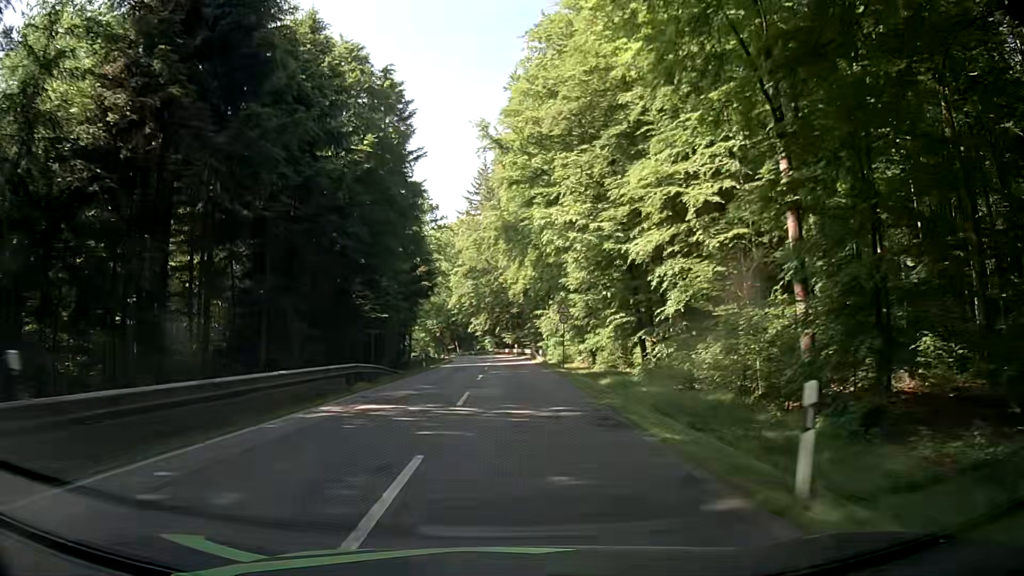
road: secondary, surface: asphalt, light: Day
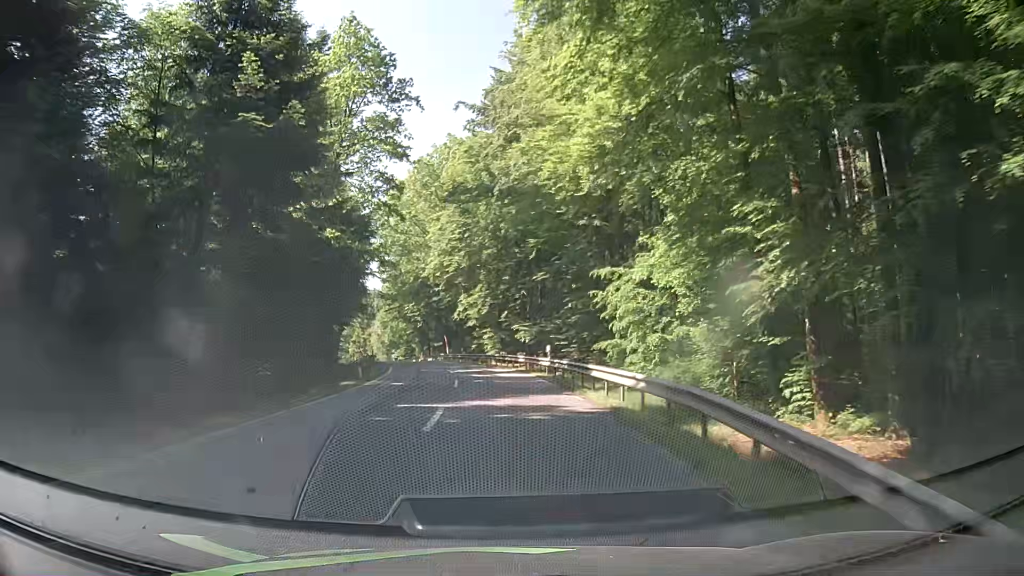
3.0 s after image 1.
(-0.7, +49.0) m; -2°
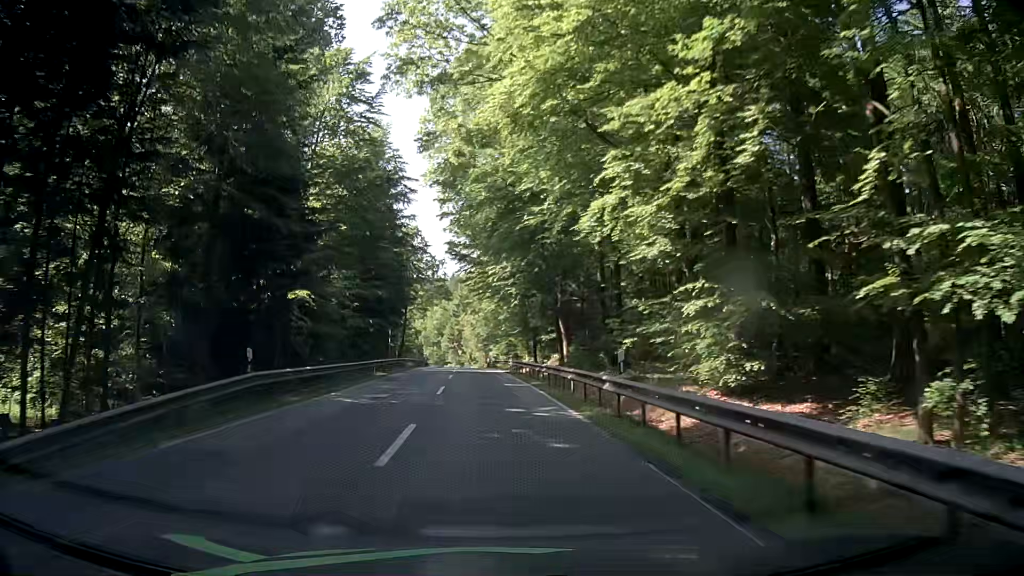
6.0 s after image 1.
(-2.8, +47.3) m; -8°
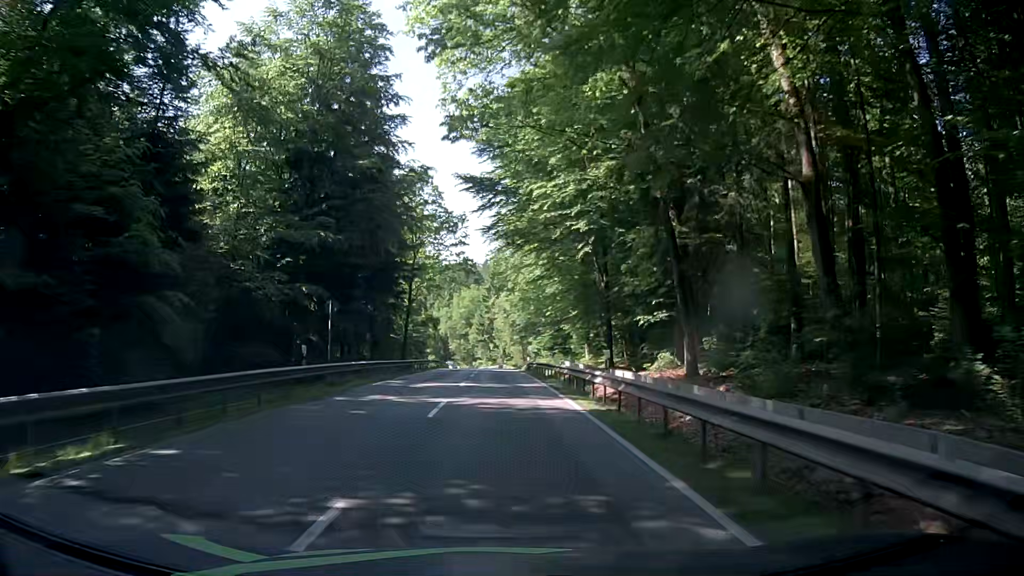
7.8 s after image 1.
(-1.4, +29.0) m; -4°
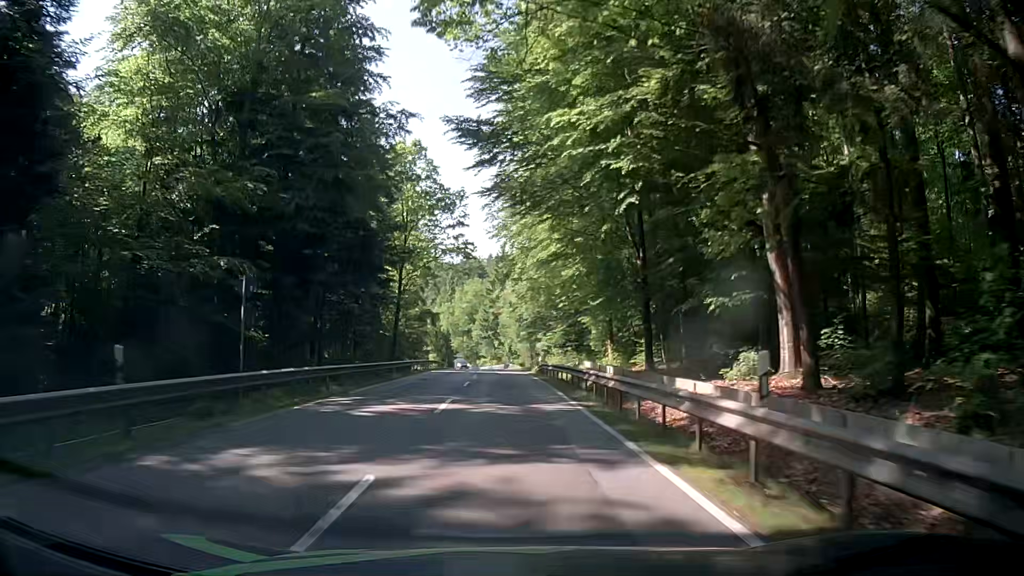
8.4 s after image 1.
(0.0, +9.8) m; 0°
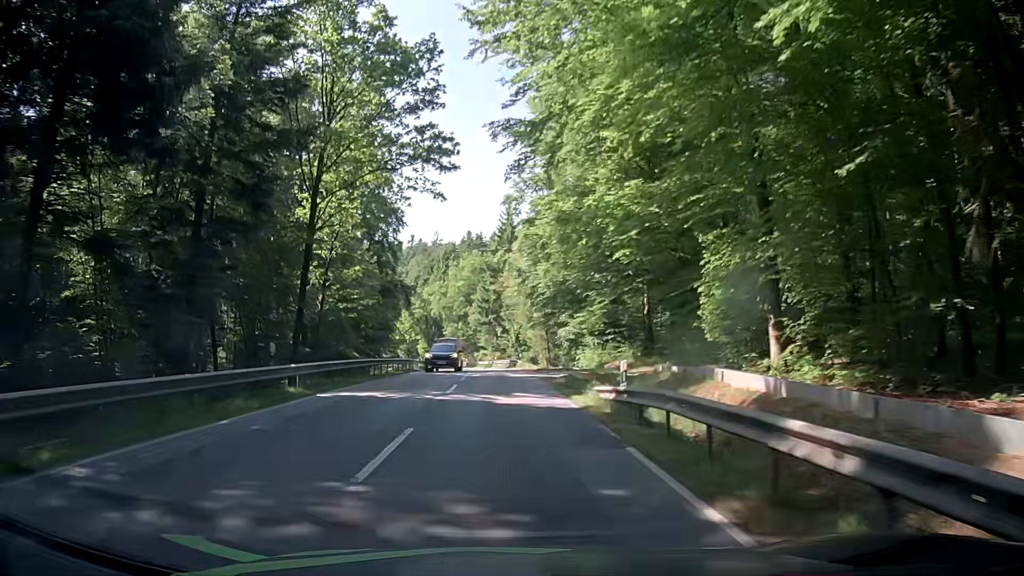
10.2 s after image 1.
(-0.1, +28.7) m; +1°
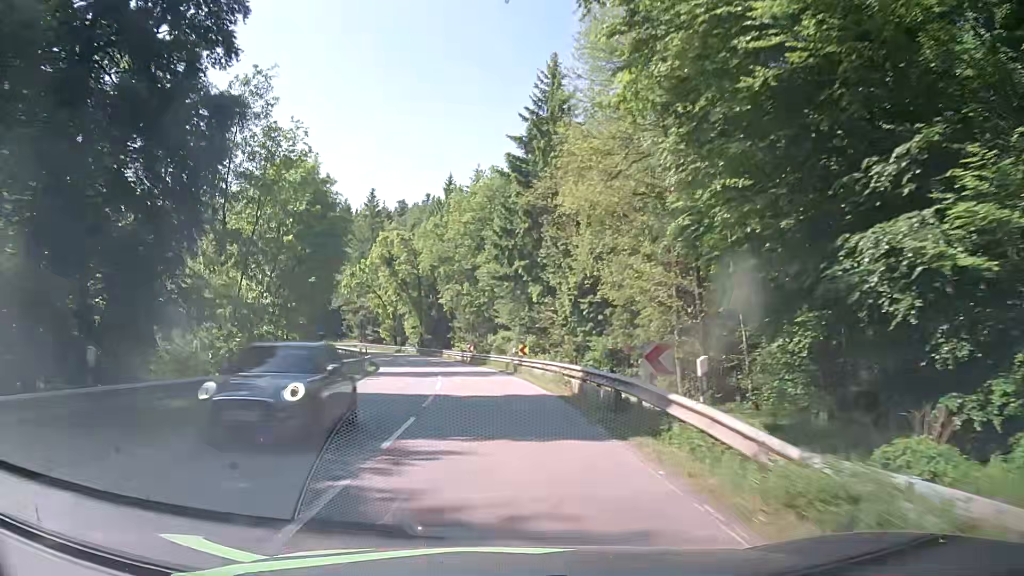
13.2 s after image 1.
(-2.1, +48.2) m; -4°
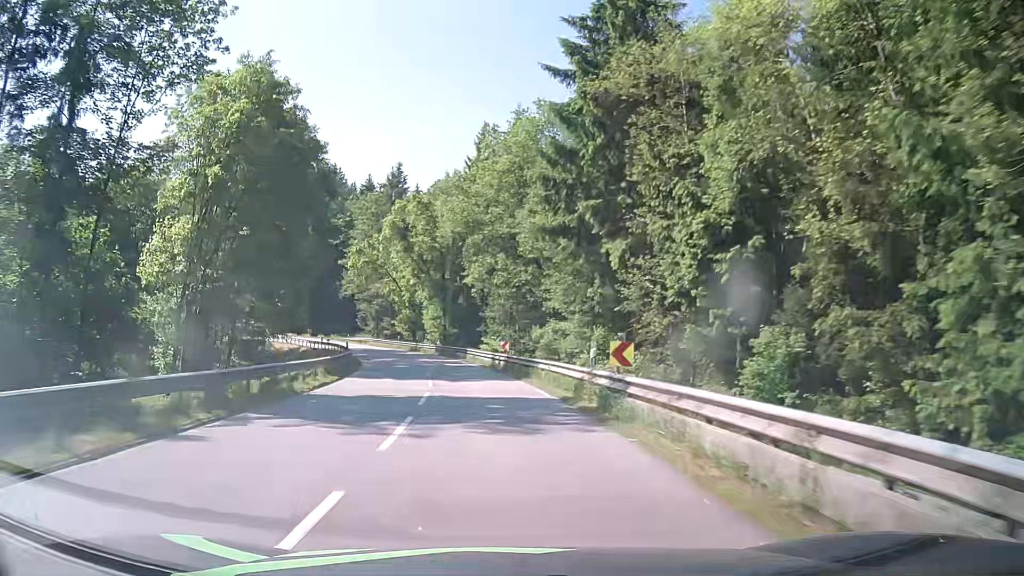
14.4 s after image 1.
(-0.5, +19.5) m; -3°
(0, +10) (-1, +20) (-2, +30) (-4, +40) (-6, +49) (-9, +59) (-13, +68) (-17, +77) (-22, +86) (-28, +94) m
